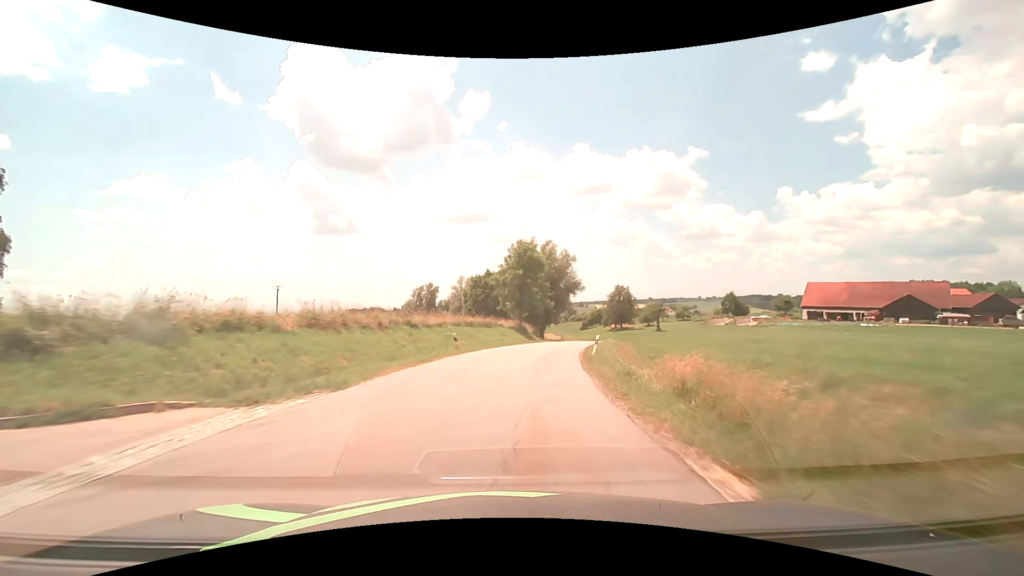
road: tertiary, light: Day
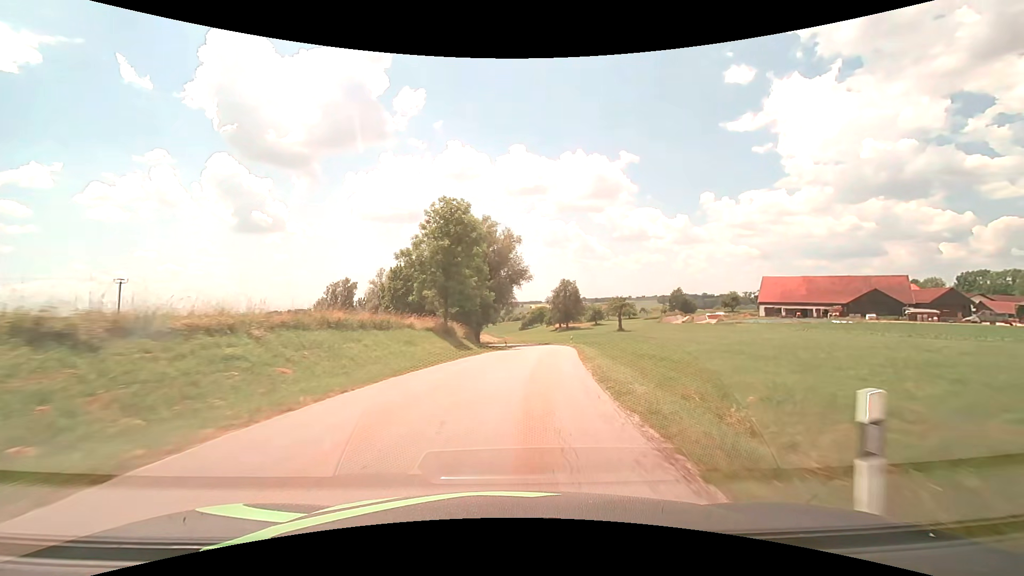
(+1.5, +21.1) m; +8°
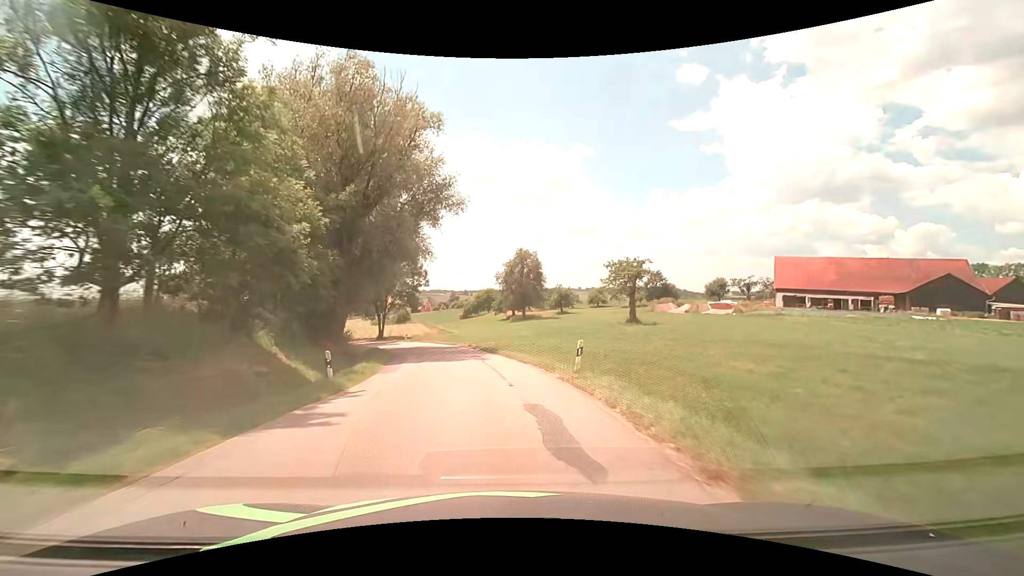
(+3.2, +39.3) m; +6°
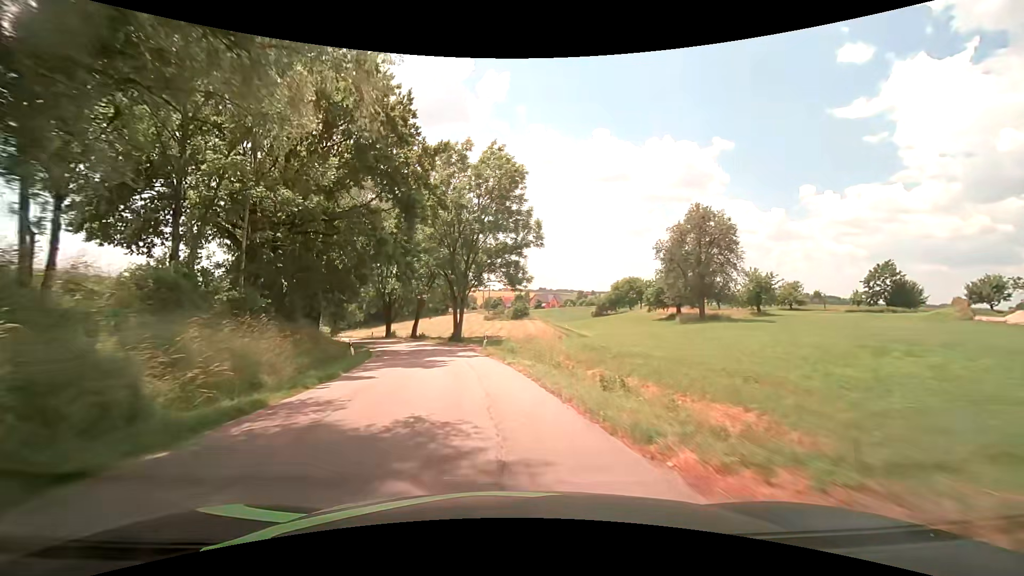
(-4.1, +34.8) m; -14°
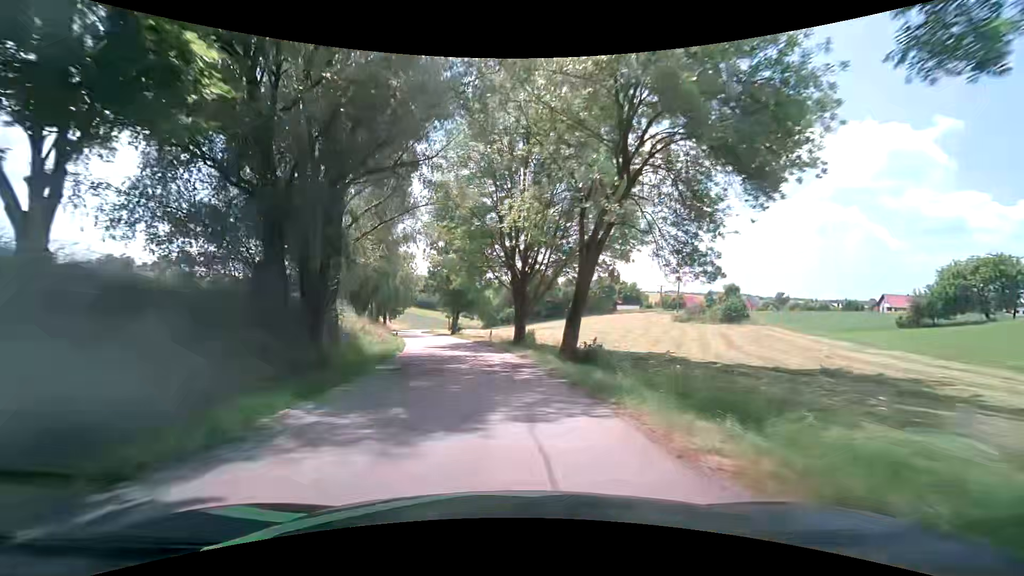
(-6.7, +38.9) m; -19°
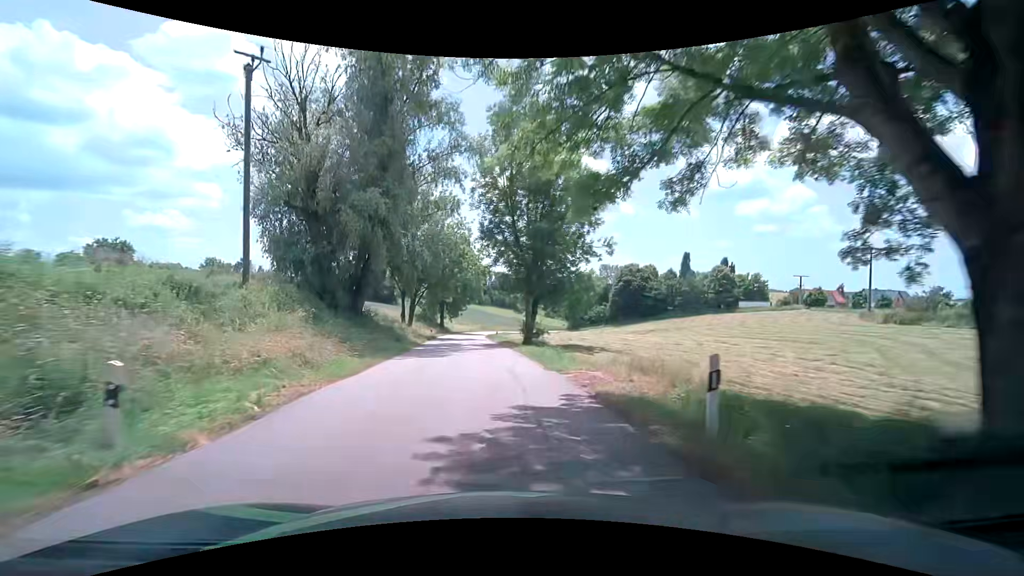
(-2.2, +30.8) m; -9°
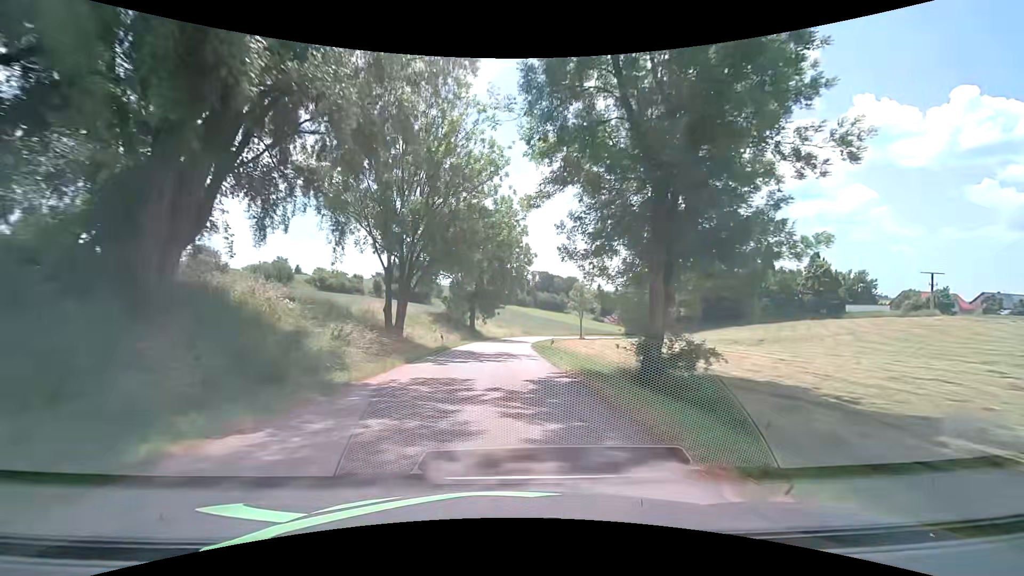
(-1.3, +23.1) m; -5°
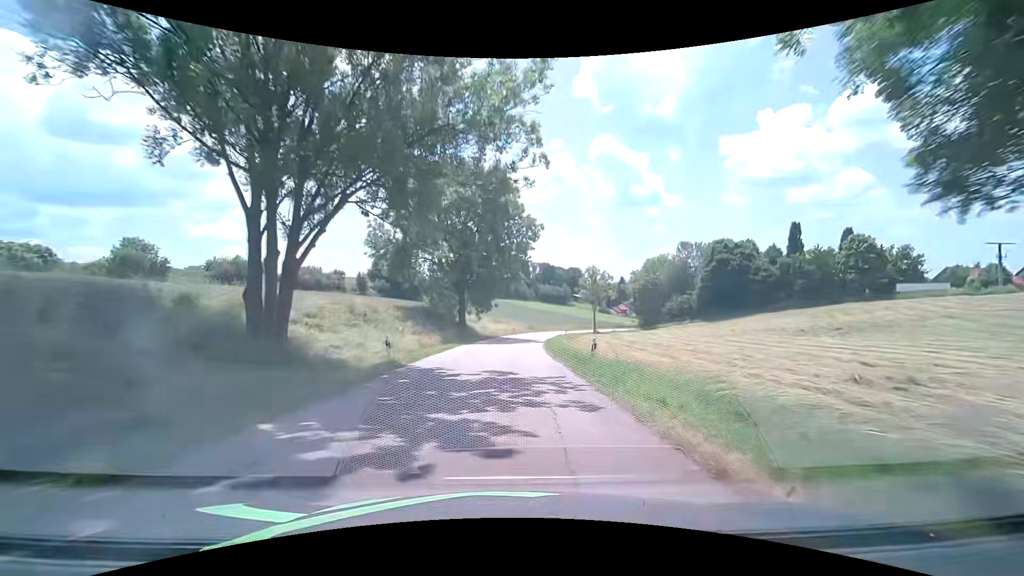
(0.0, +15.3) m; -1°
(0, +10) (0, +20) (+1, +30) (+1, +40) (+2, +50) (+4, +60) (+6, +70) (+8, +79) (+11, +89) (+14, +98) m
